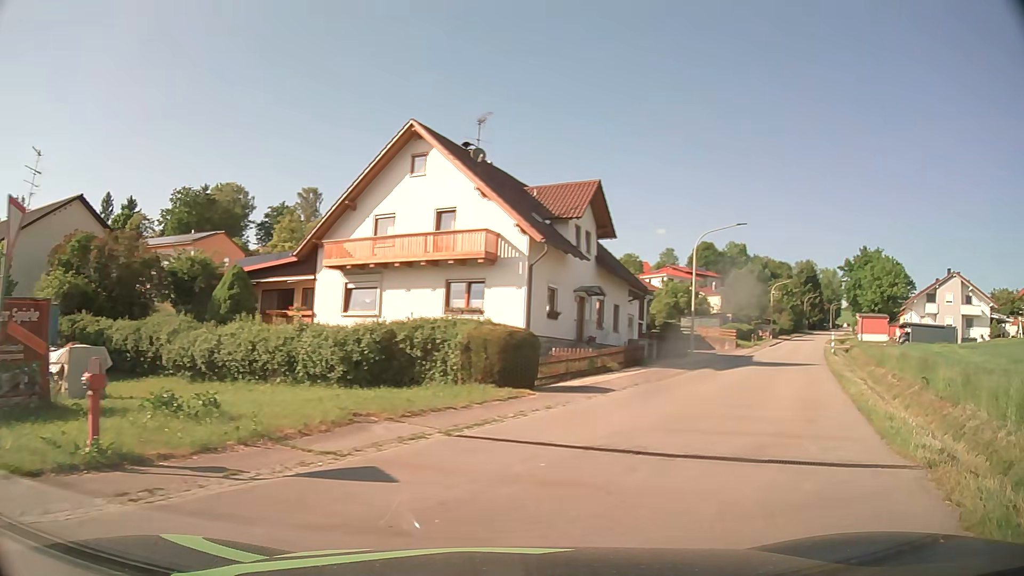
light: Day
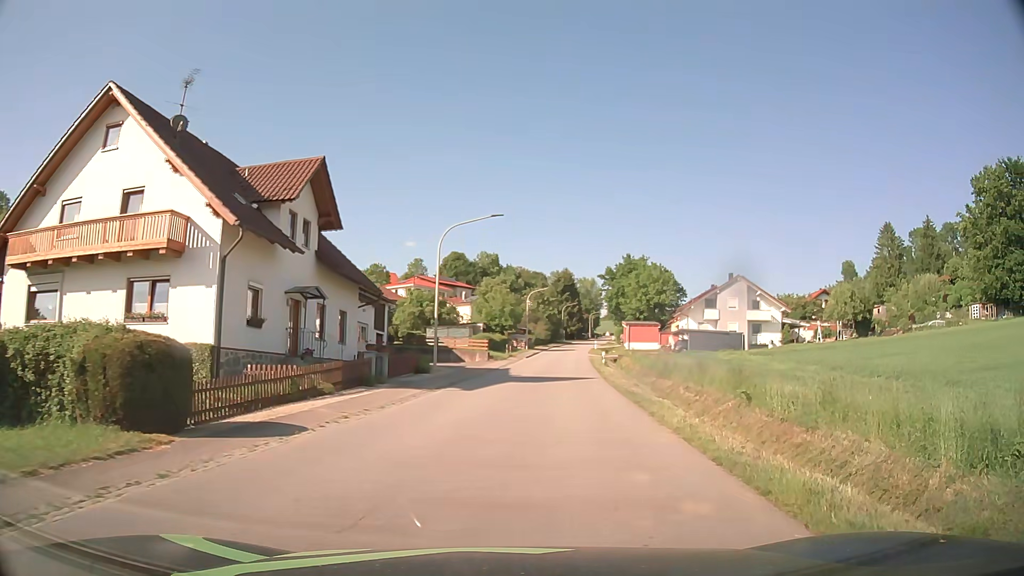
(+1.5, +5.9) m; +24°
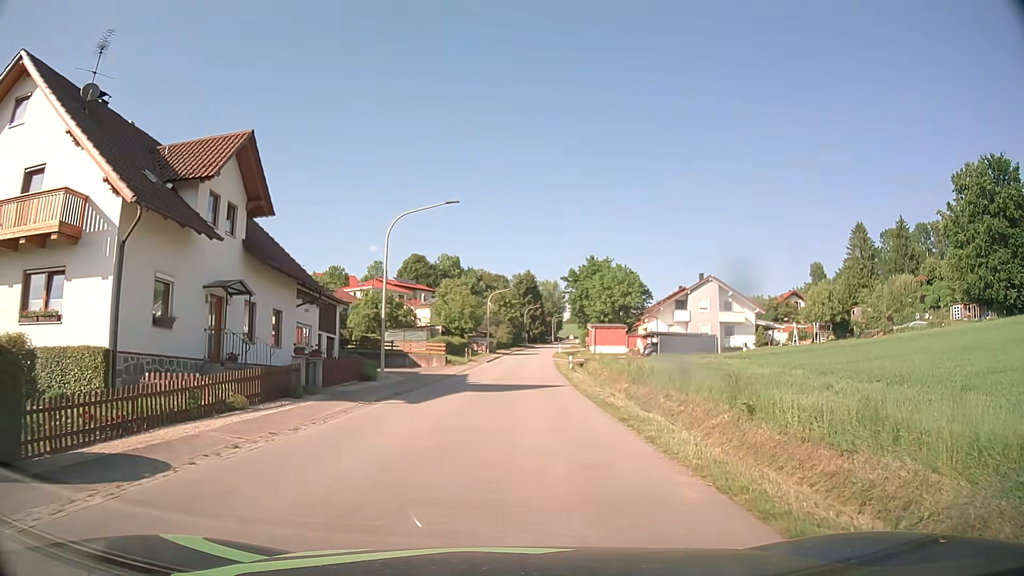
(+0.1, +3.7) m; +4°
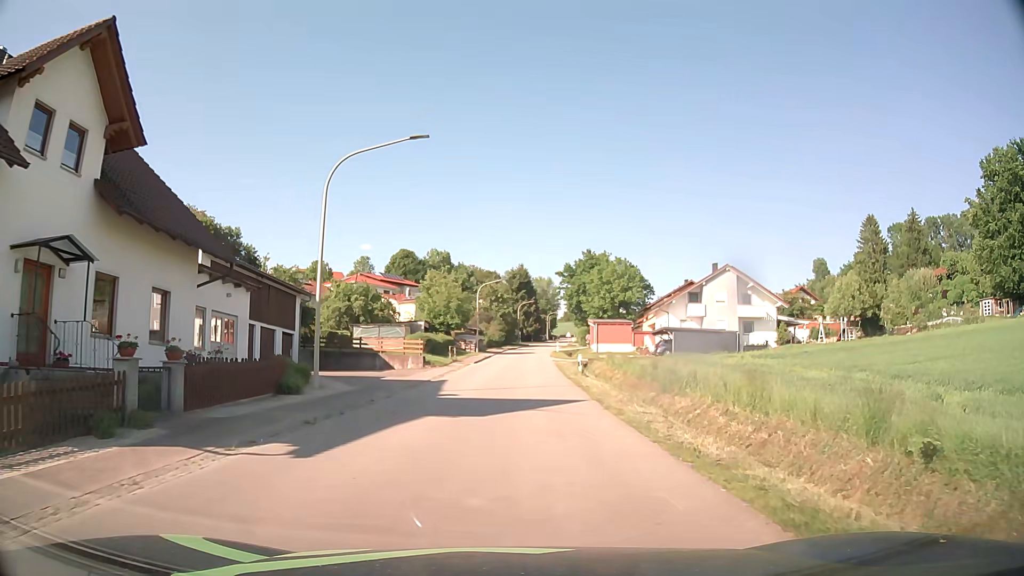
(0.0, +9.0) m; +1°
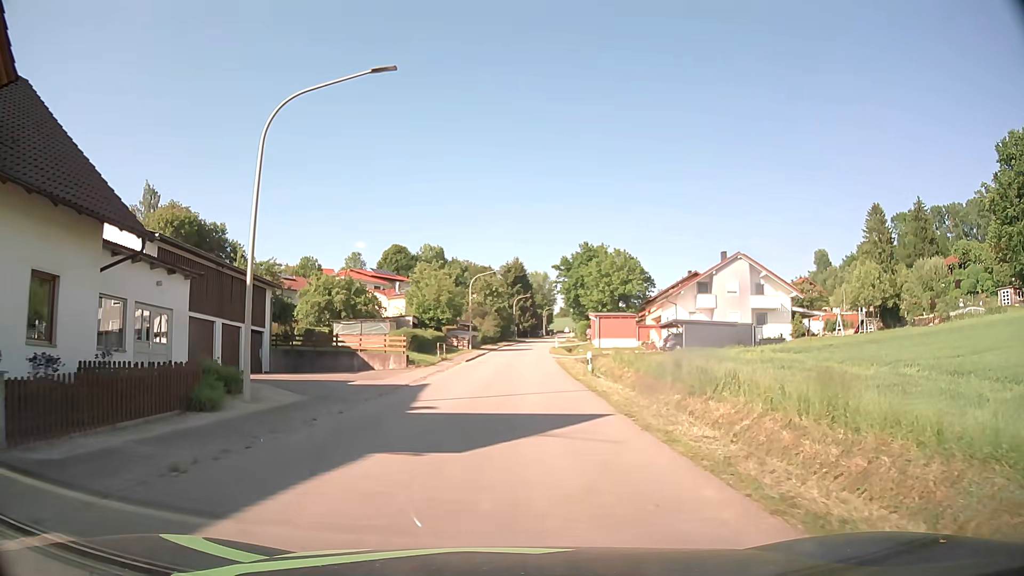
(0.0, +5.0) m; +1°
